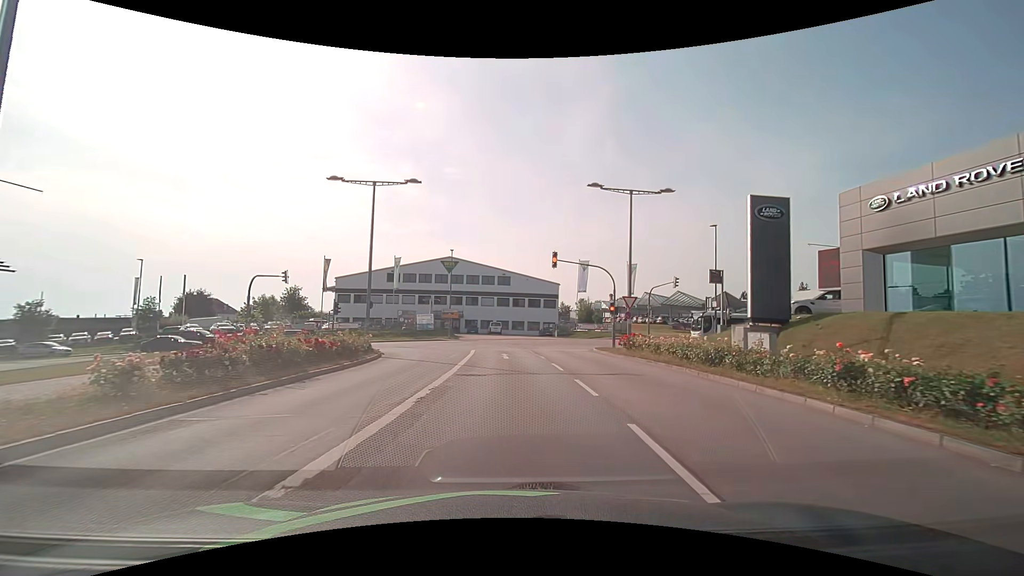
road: secondary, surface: asphalt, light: Day
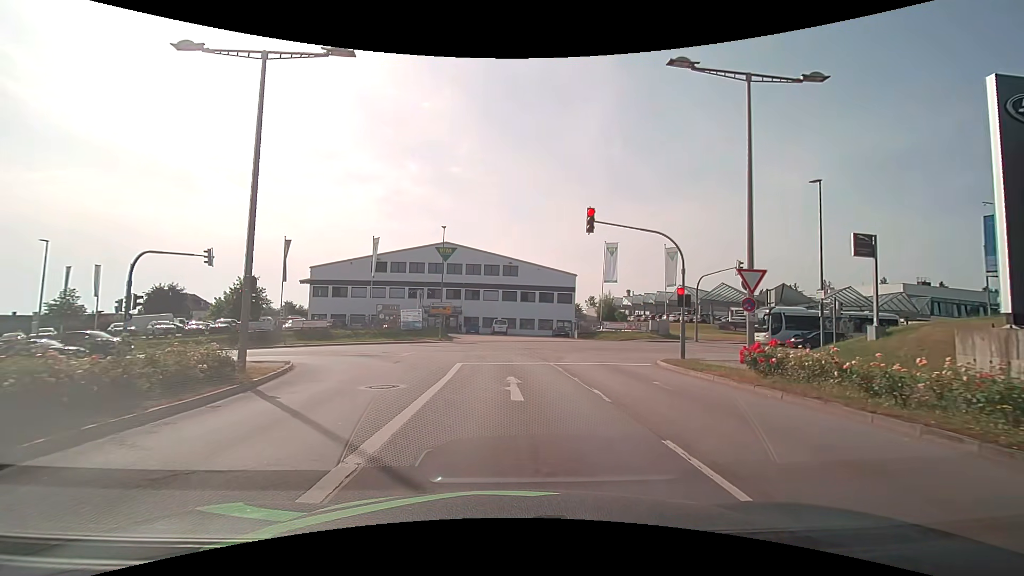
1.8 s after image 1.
(0.0, +12.6) m; 0°
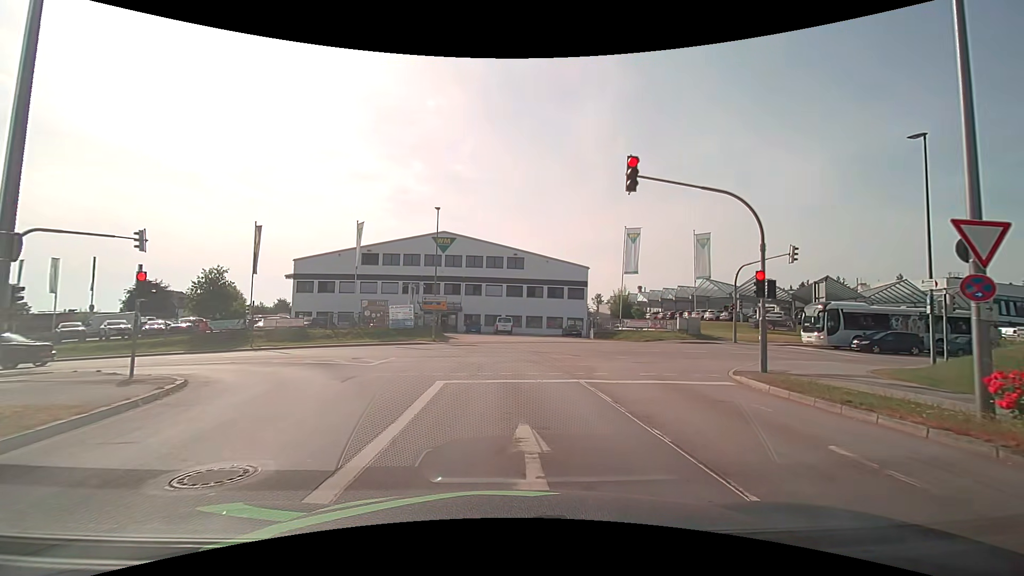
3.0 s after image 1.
(-0.1, +6.5) m; -1°
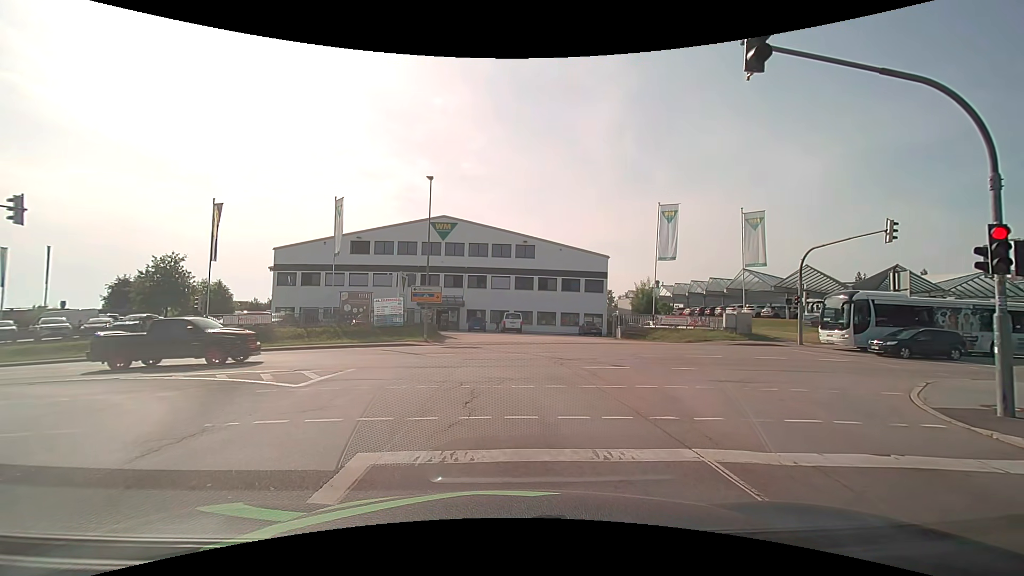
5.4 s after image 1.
(0.0, +7.1) m; -1°
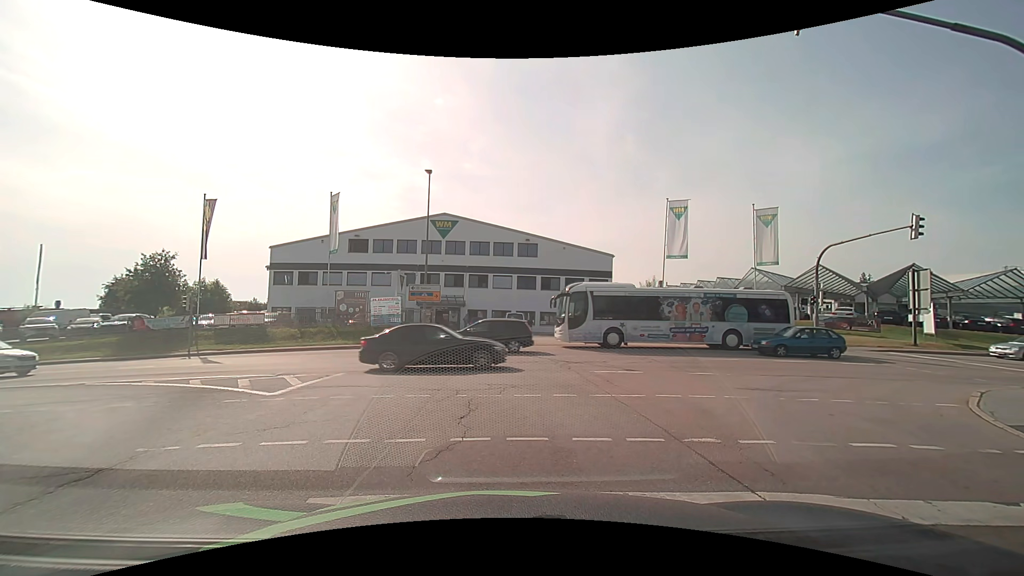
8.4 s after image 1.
(0.0, +1.3) m; +1°
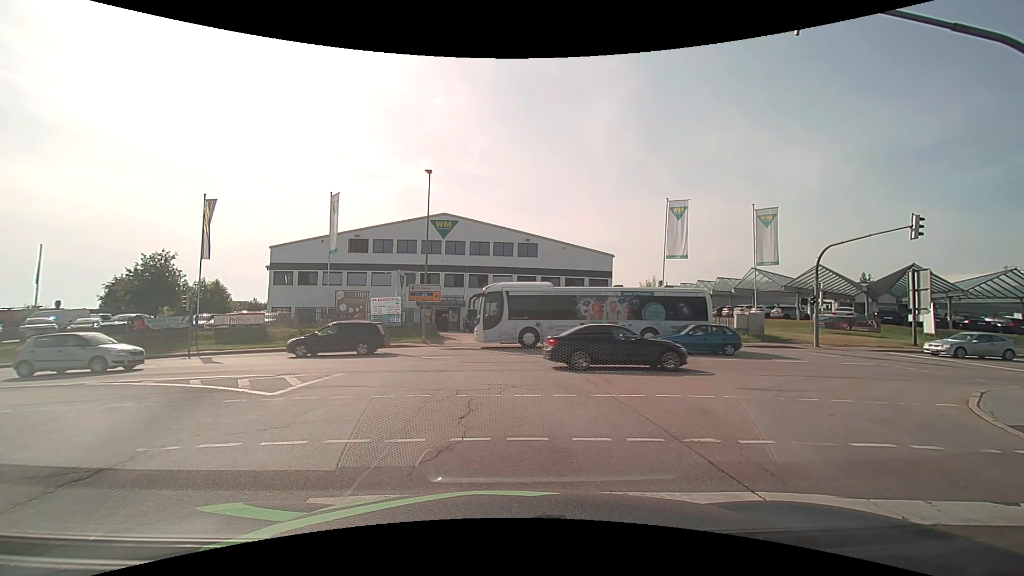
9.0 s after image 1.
(0.0, 0.0) m; 0°
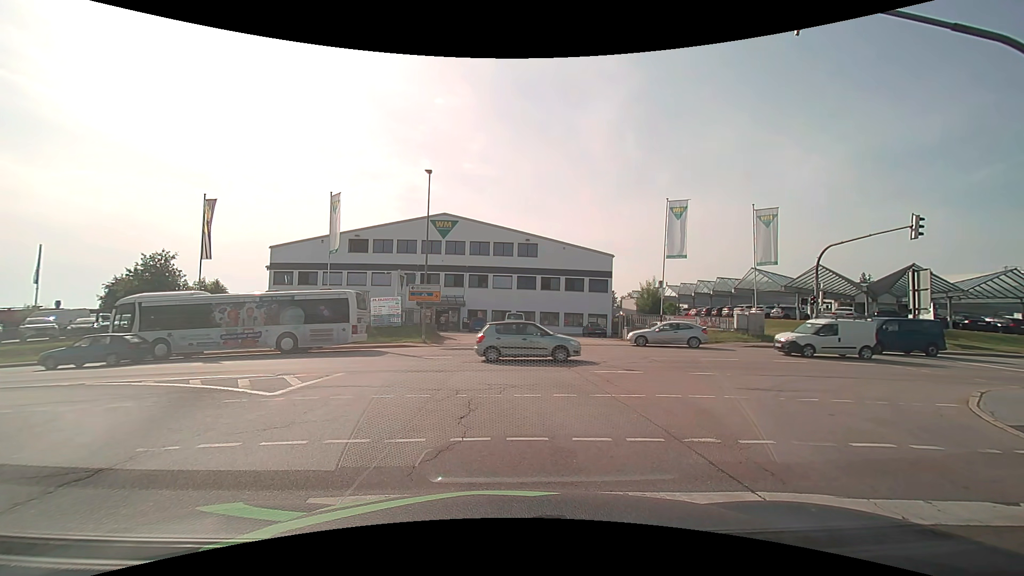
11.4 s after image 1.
(0.0, 0.0) m; 0°
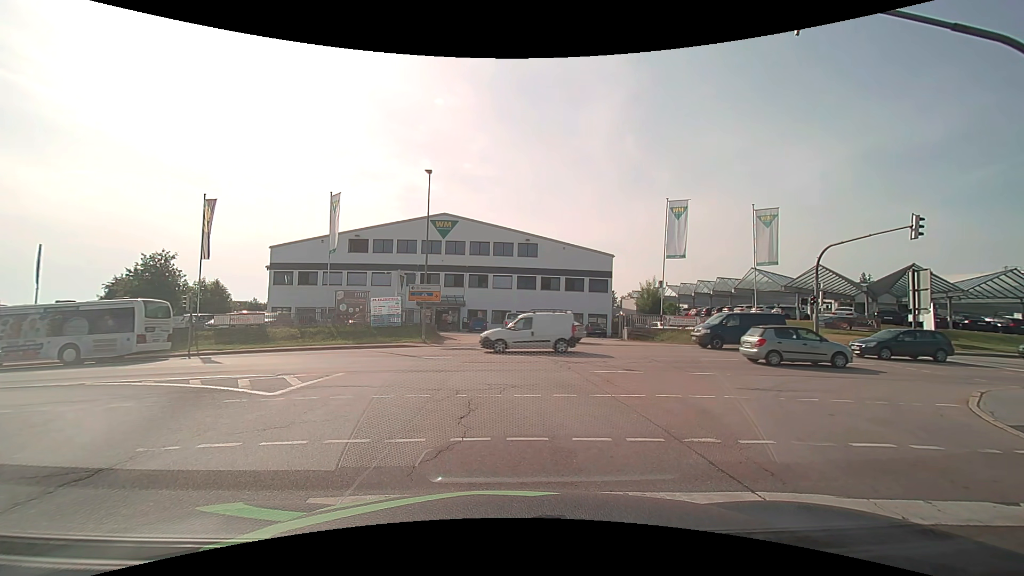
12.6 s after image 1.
(0.0, 0.0) m; 0°
